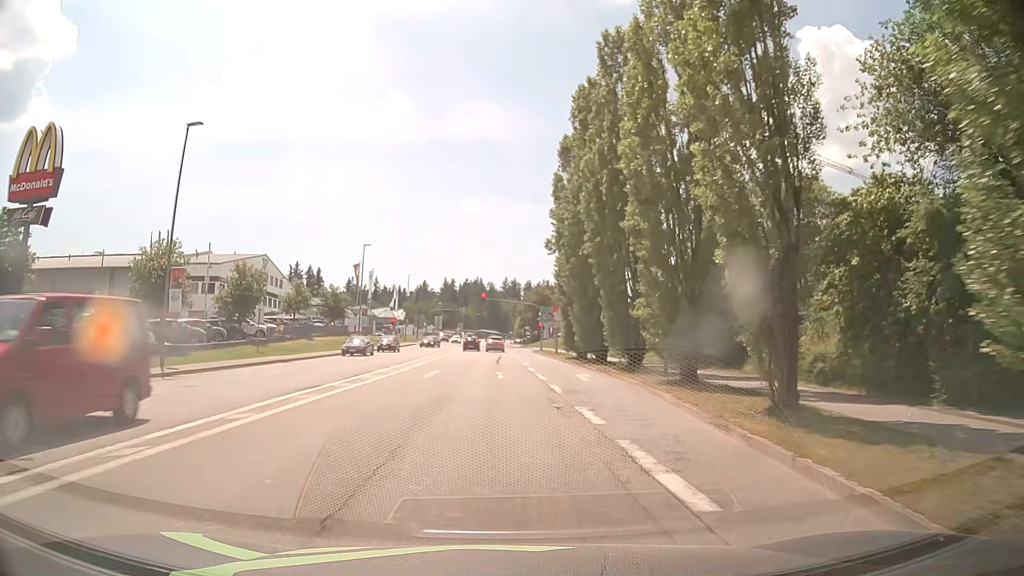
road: tertiary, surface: asphalt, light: Day
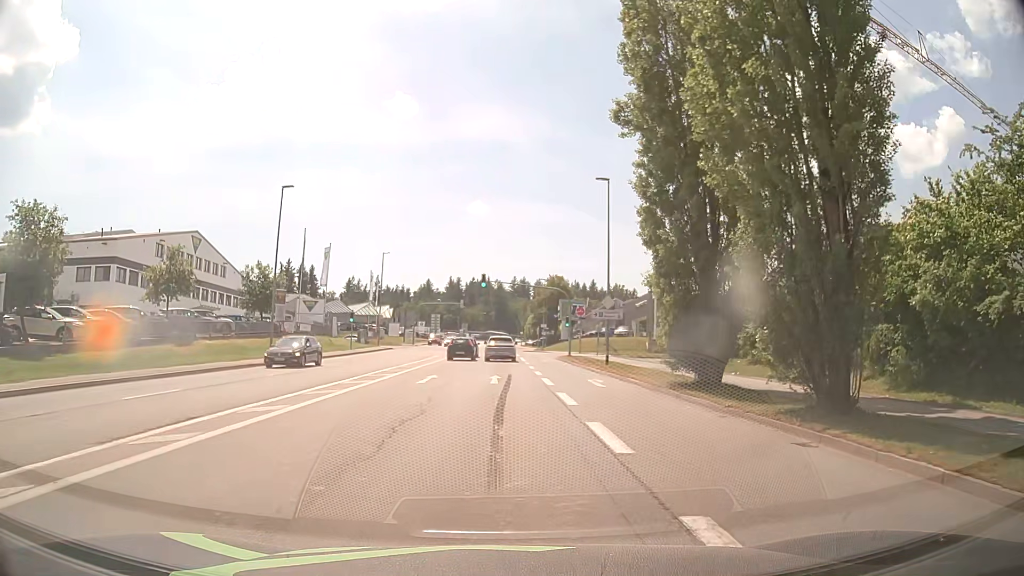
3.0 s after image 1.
(-0.5, +27.0) m; -2°
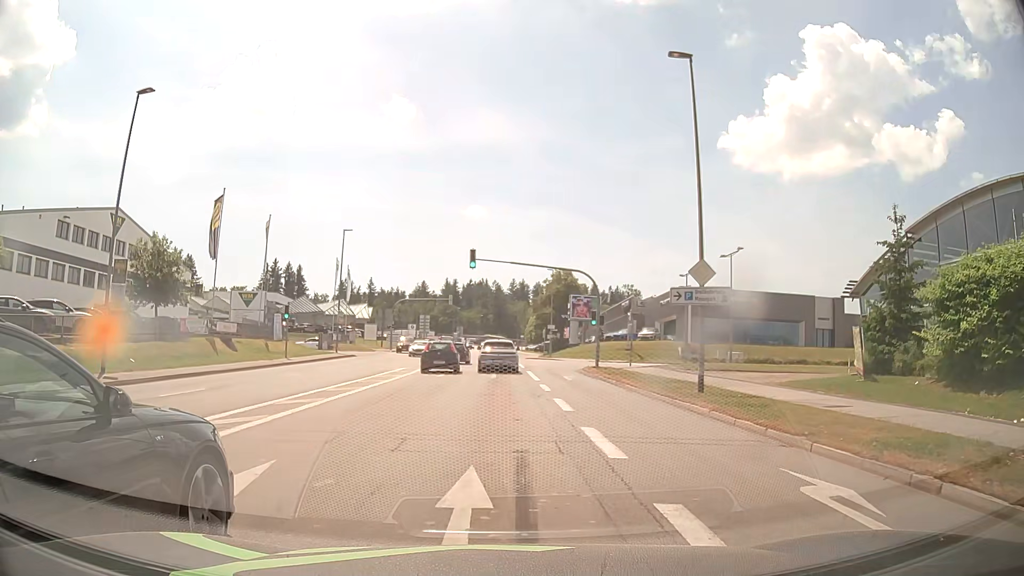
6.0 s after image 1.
(+0.1, +17.8) m; 0°
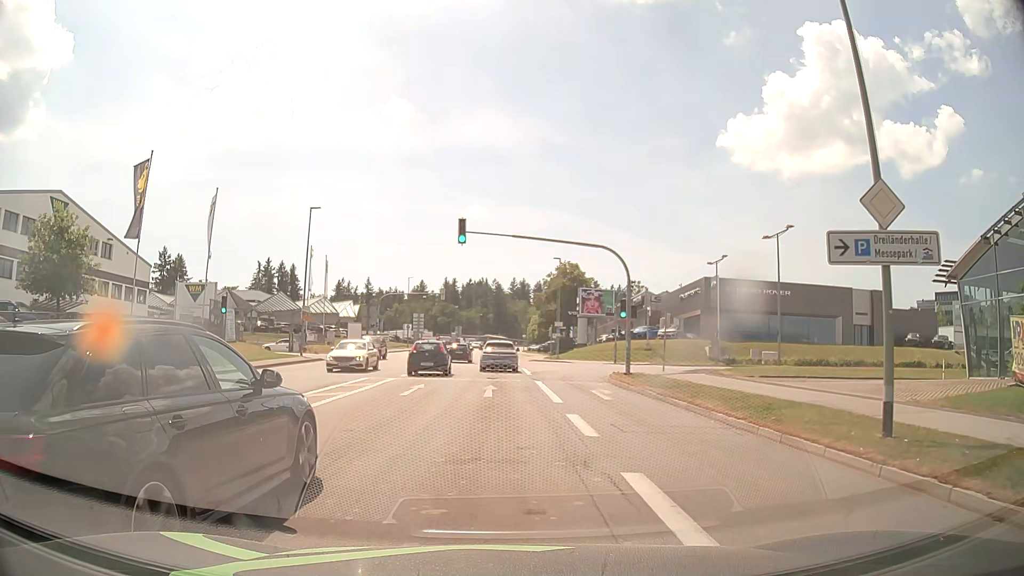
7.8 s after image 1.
(+0.1, +10.1) m; +1°
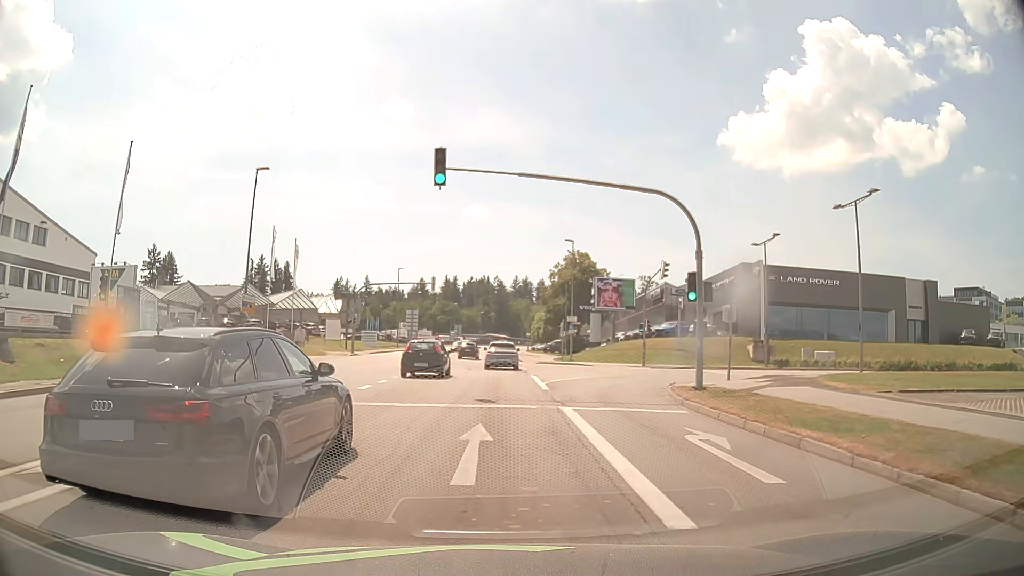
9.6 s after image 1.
(0.0, +11.3) m; 0°
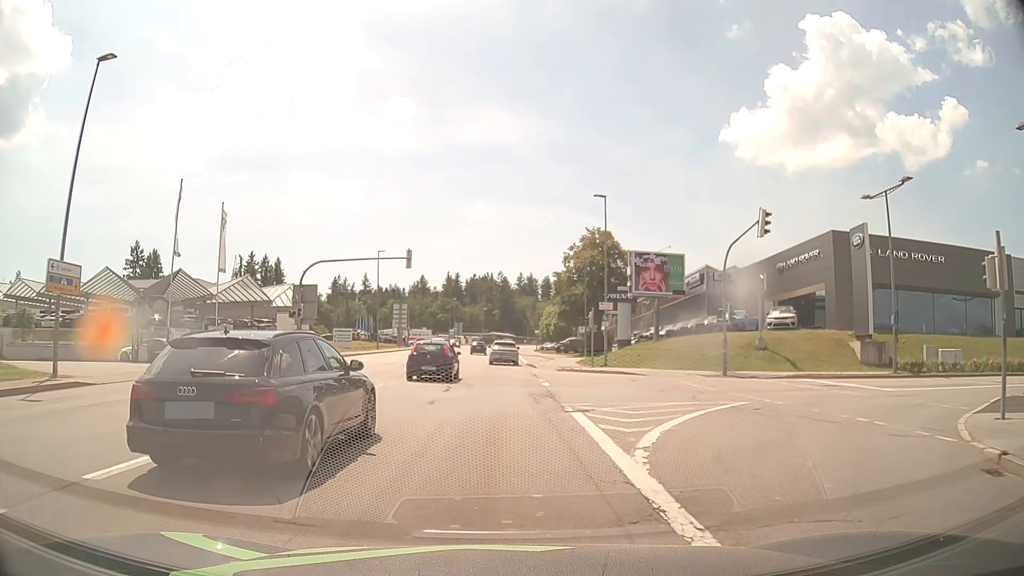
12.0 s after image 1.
(0.0, +17.0) m; 0°
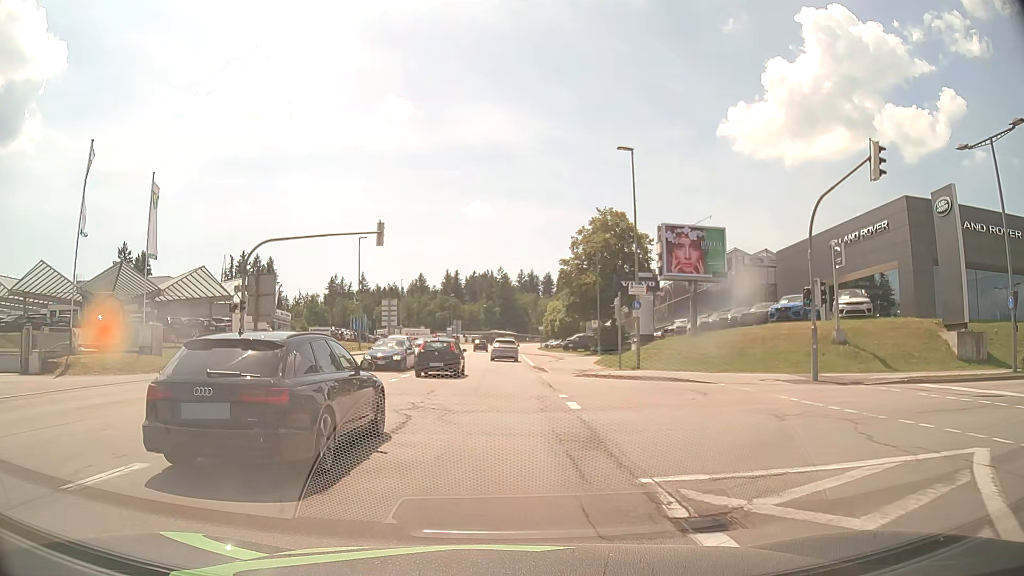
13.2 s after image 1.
(-0.1, +9.4) m; 0°
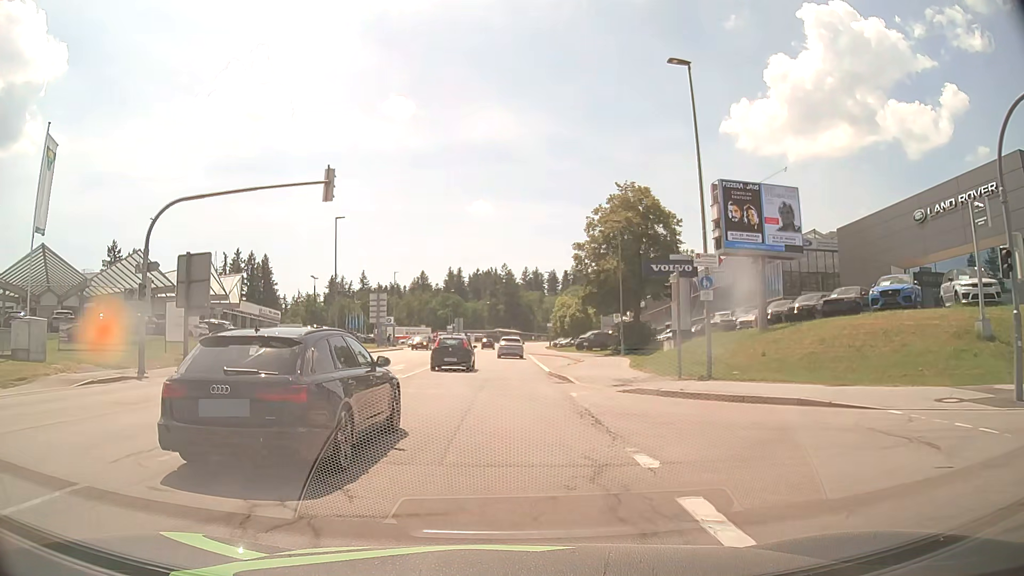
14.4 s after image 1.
(0.0, +10.1) m; -1°
(0, +10) (0, +20) (0, +30) (0, +40) (0, +50) (0, +60) (0, +70) (0, +80) (0, +90) (+1, +100) m
